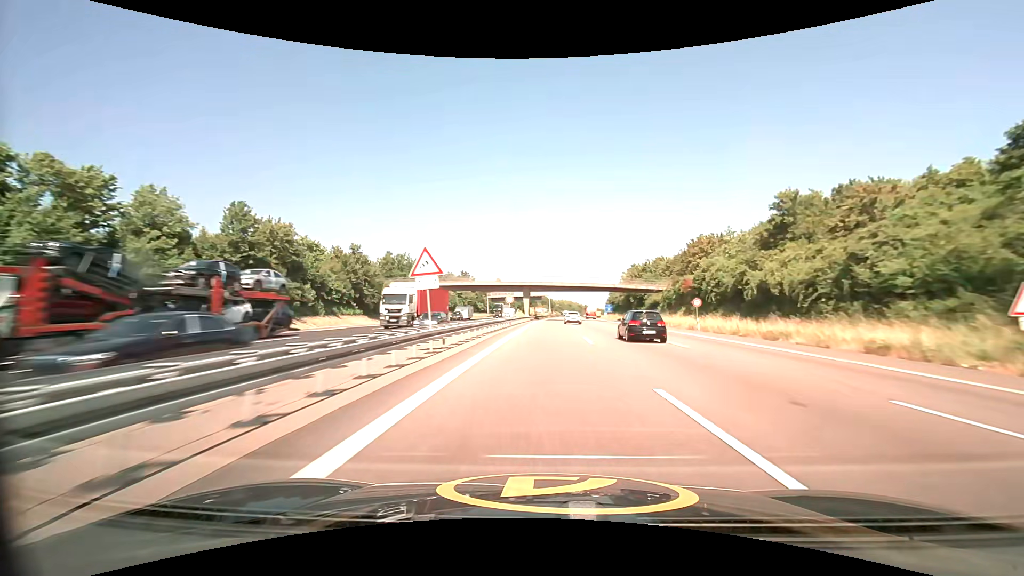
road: motorway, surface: asphalt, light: Day
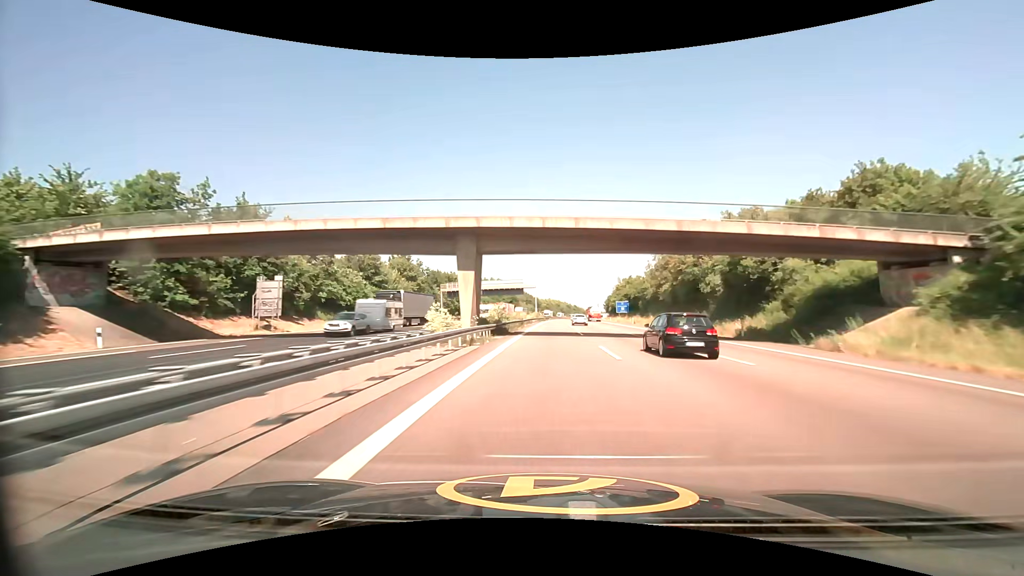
(+0.8, +59.5) m; +2°
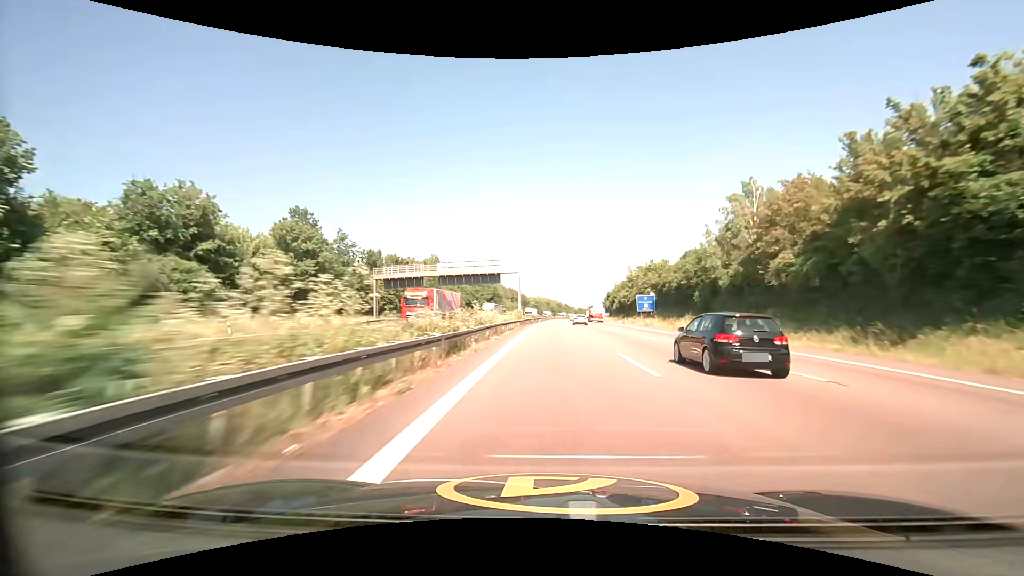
(+0.4, +39.8) m; +1°
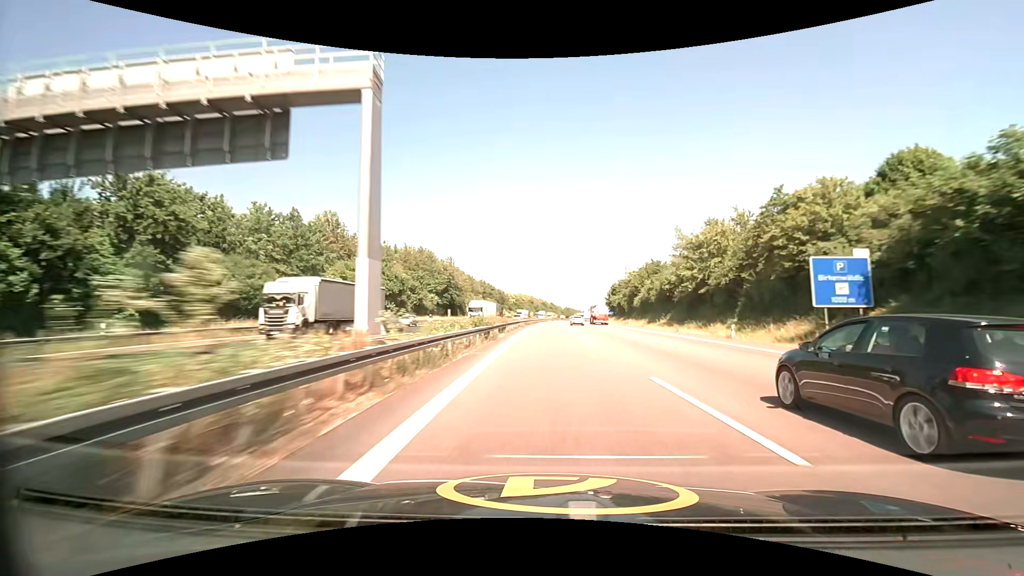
(+1.0, +60.0) m; +2°
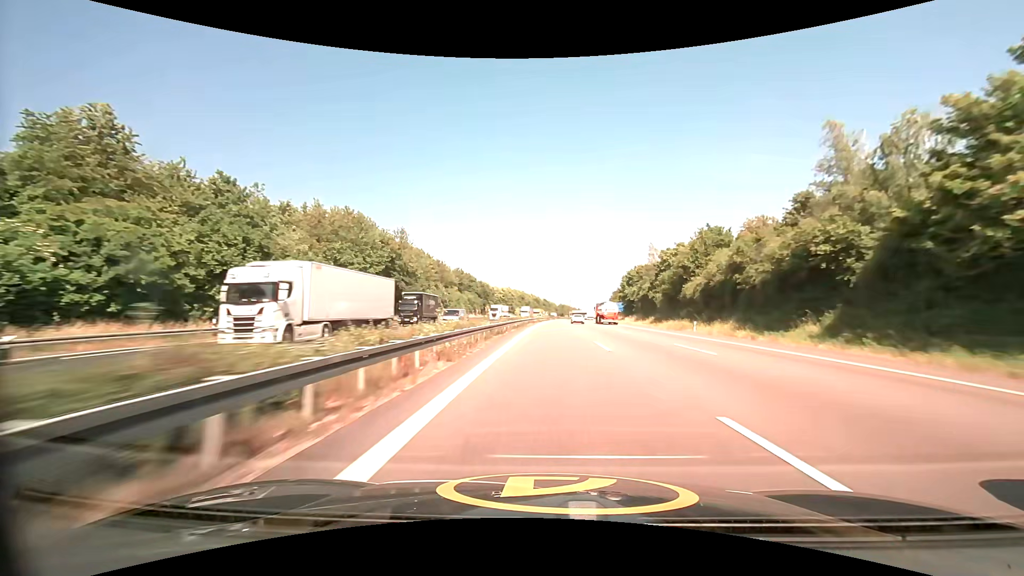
(+0.2, +40.1) m; +1°
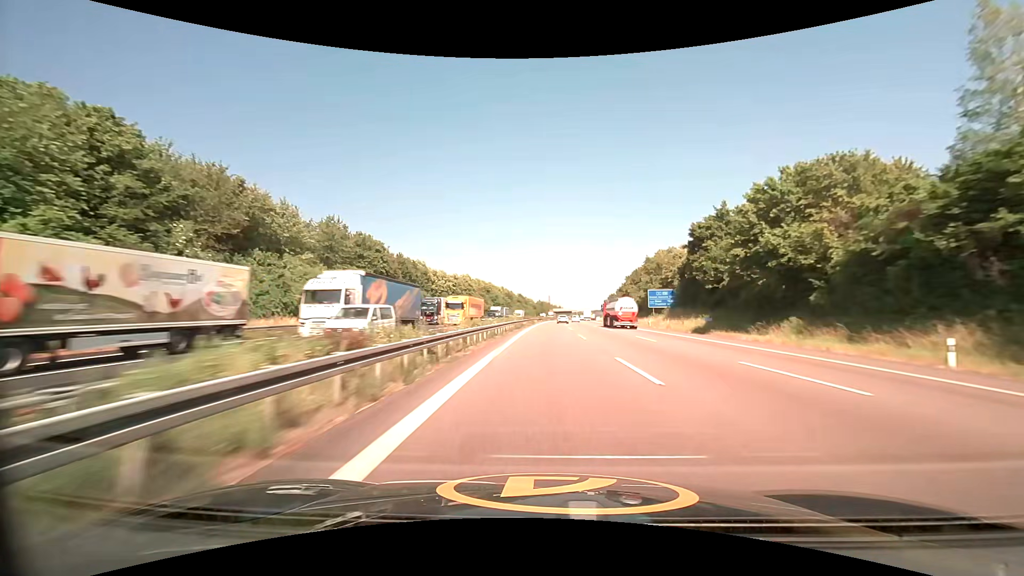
(+2.0, +80.6) m; +3°
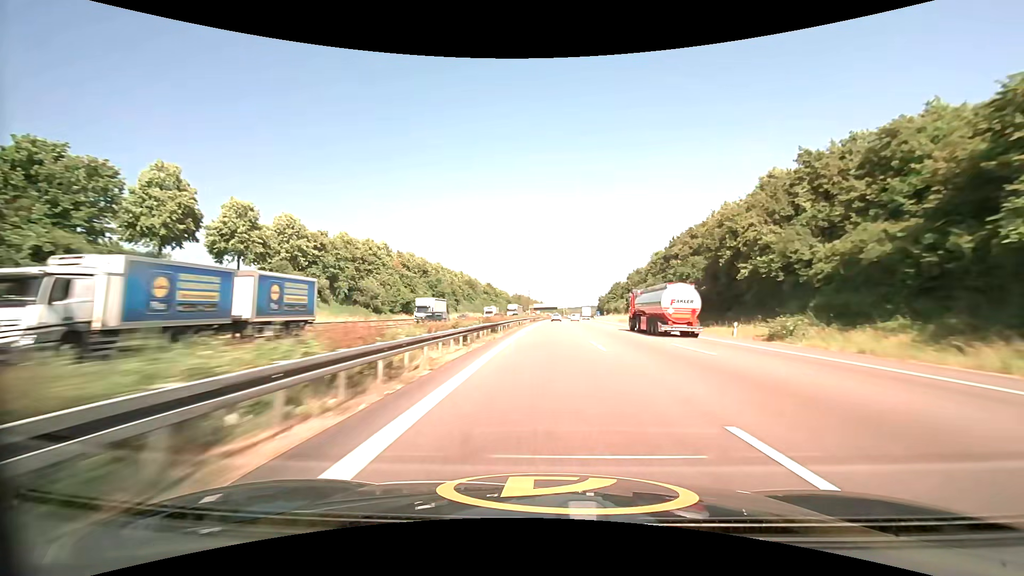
(+1.8, +81.5) m; +2°
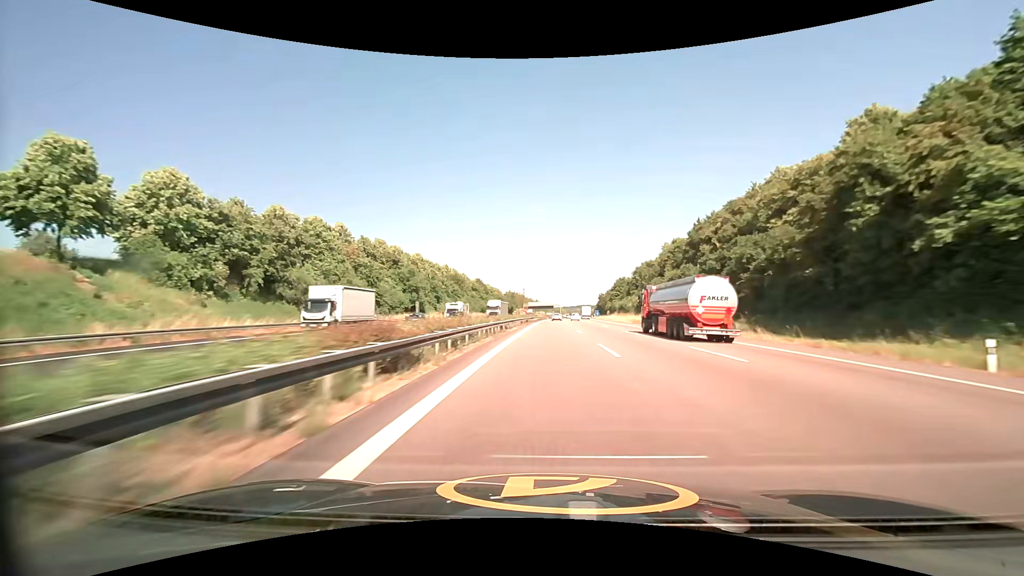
(+0.1, +20.6) m; +1°
(0, +10) (0, +20) (0, +30) (0, +40) (+1, +50) (+1, +60) (+1, +70) (+2, +80) (+2, +90) (+3, +100) m
